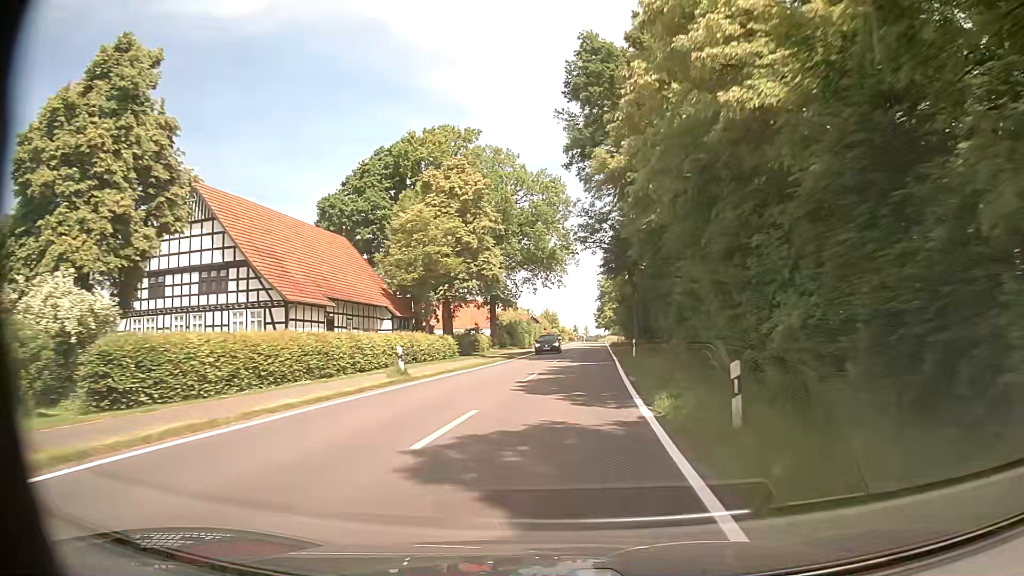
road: tertiary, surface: asphalt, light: Day
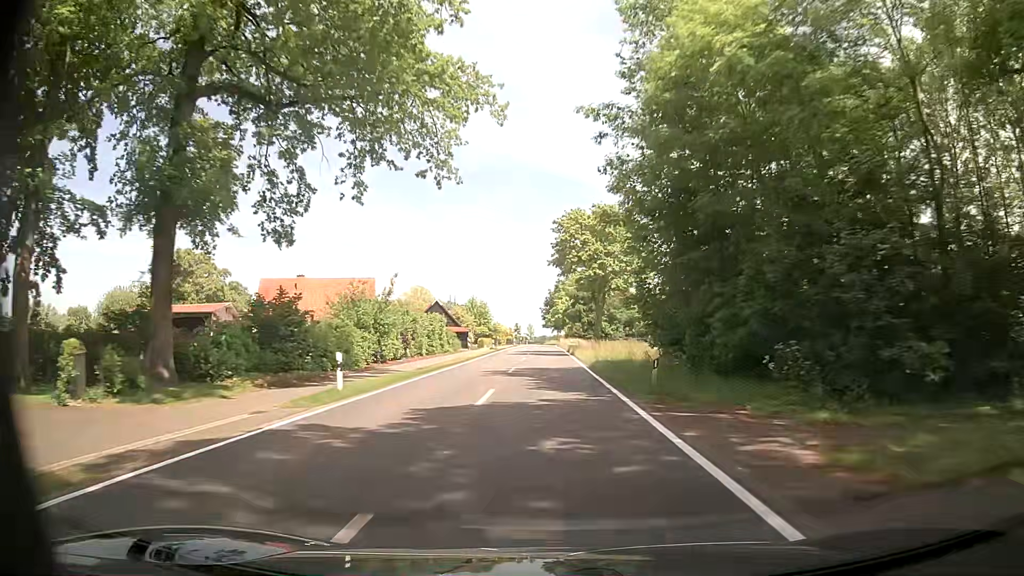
(+3.8, +54.3) m; +5°
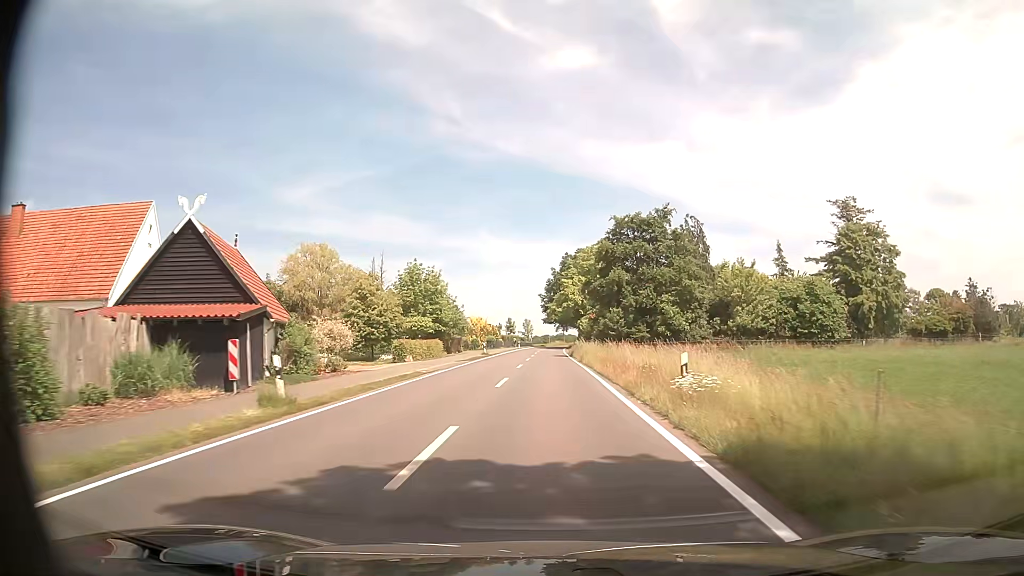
(+0.6, +54.8) m; +1°
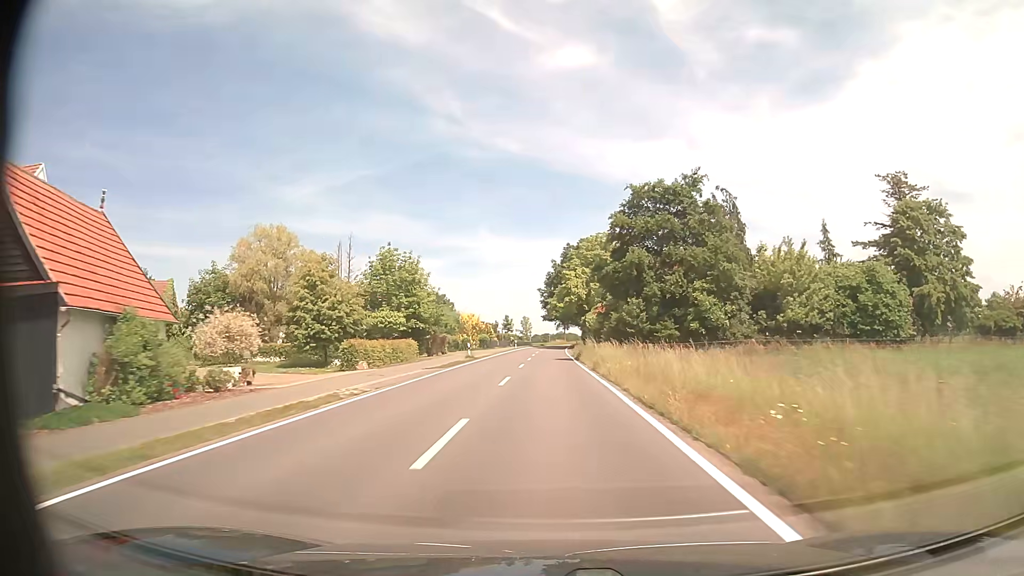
(0.0, +11.0) m; 0°
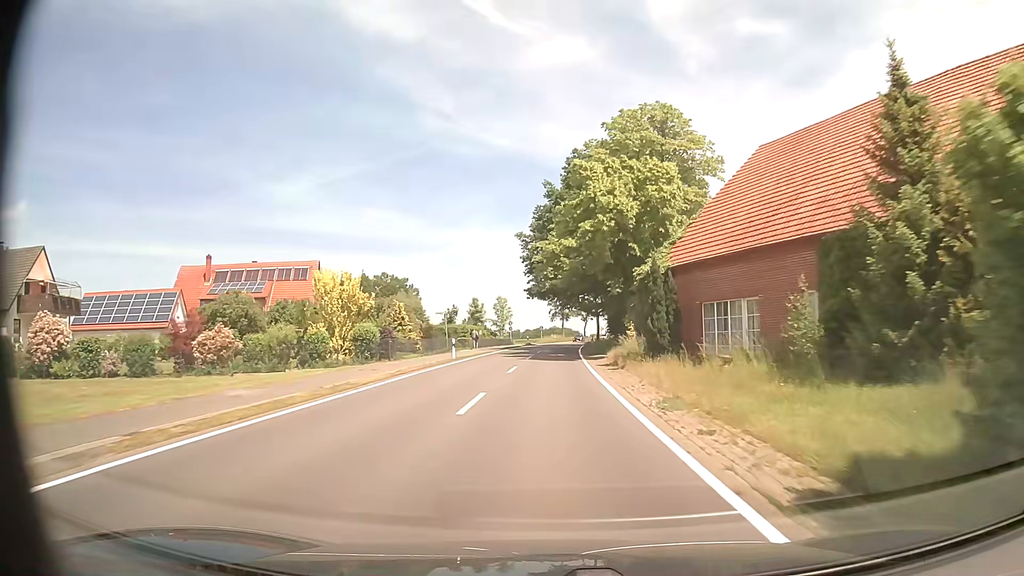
(+0.4, +55.1) m; +1°
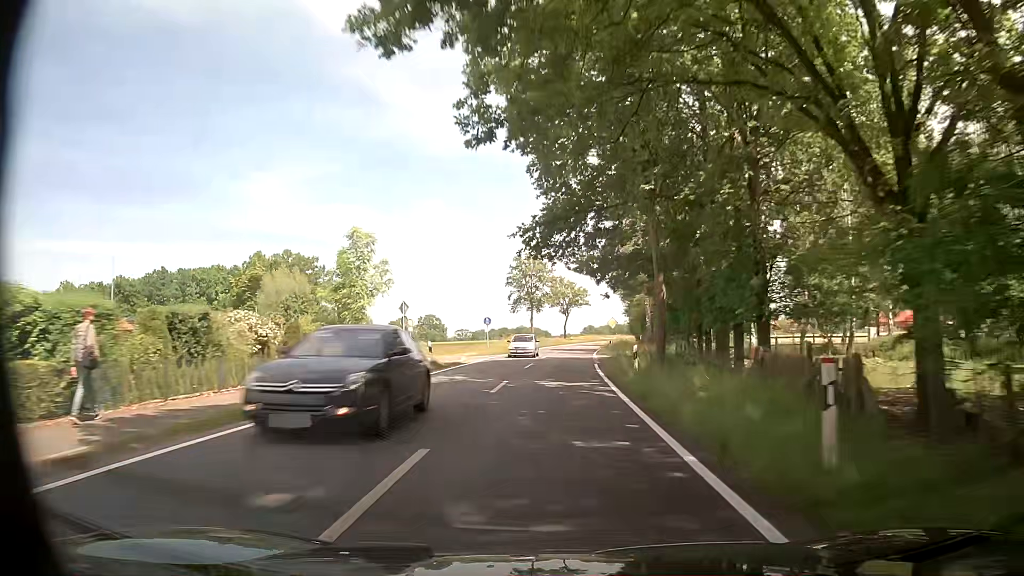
(+1.2, +54.9) m; +3°
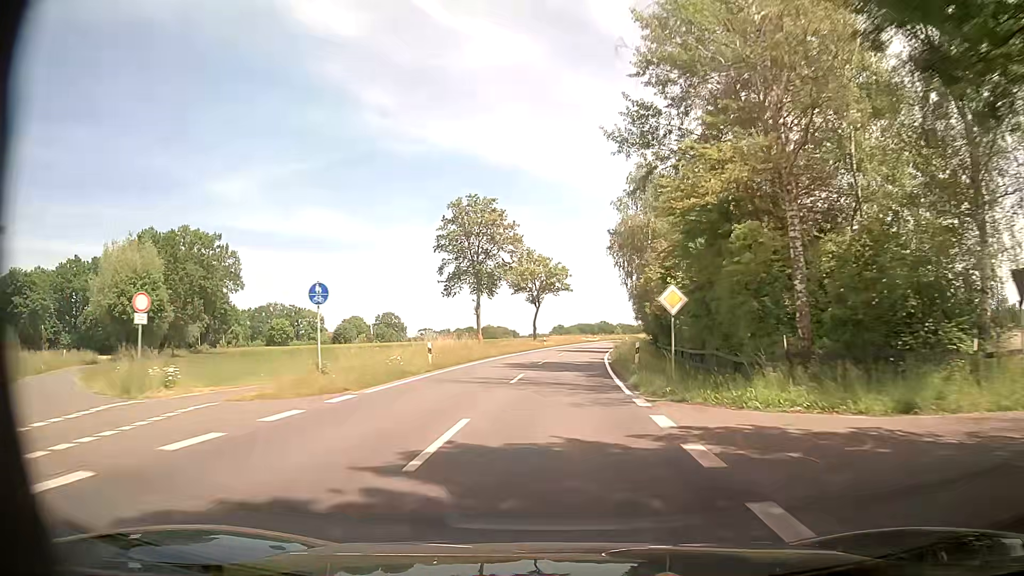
(+0.8, +32.9) m; +3°
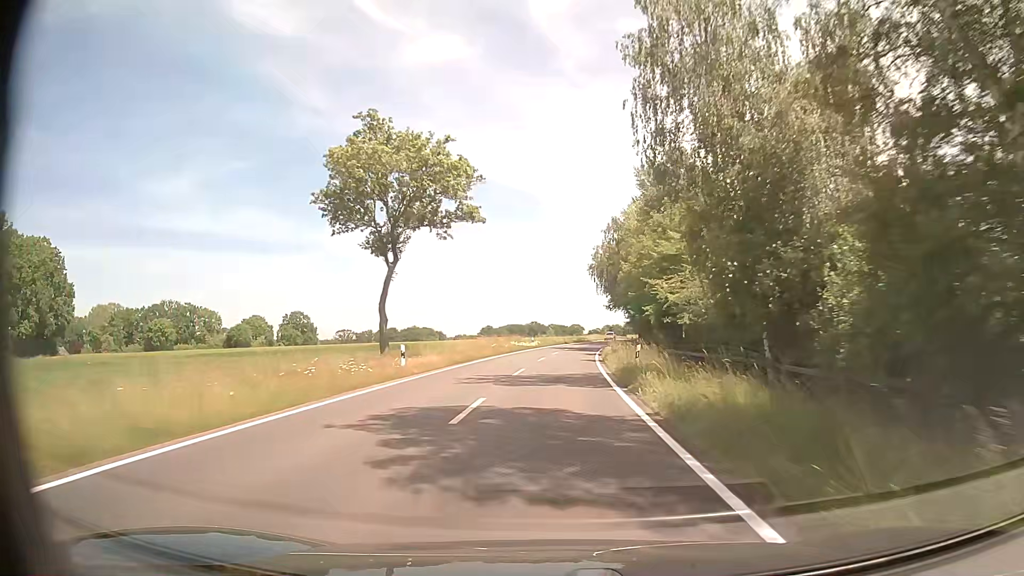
(+2.1, +43.8) m; +6°
(0, +10) (0, +20) (+1, +30) (+1, +40) (+2, +50) (+3, +60) (+4, +70) (+5, +80) (+7, +90) (+9, +100) m
